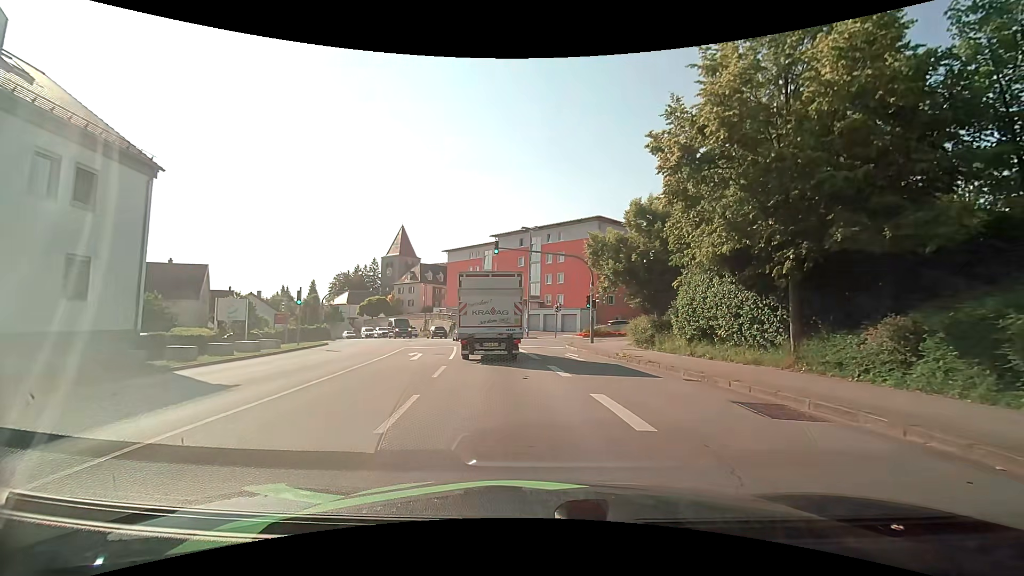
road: tertiary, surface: asphalt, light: Day
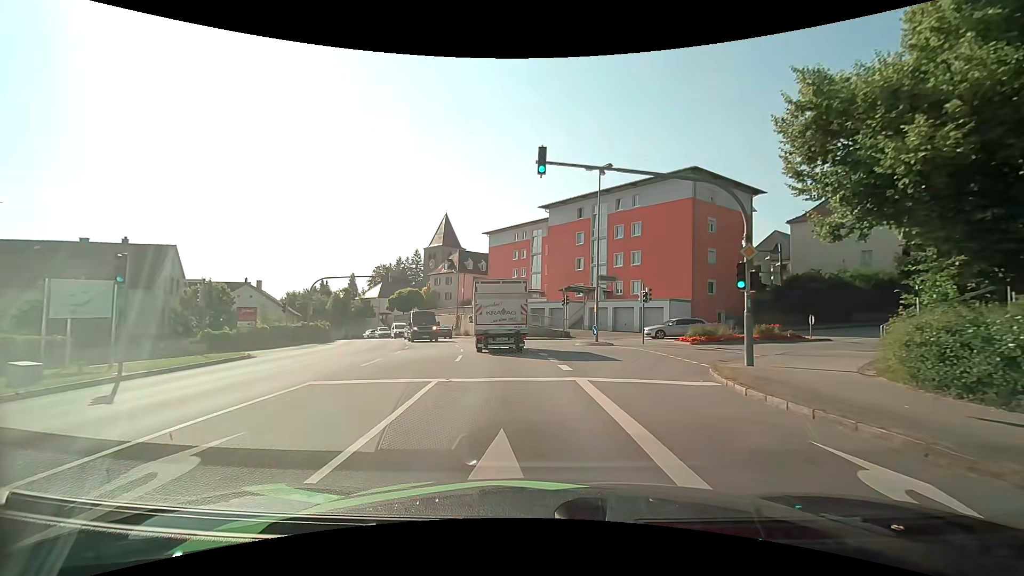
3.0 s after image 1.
(-1.4, +17.4) m; -7°
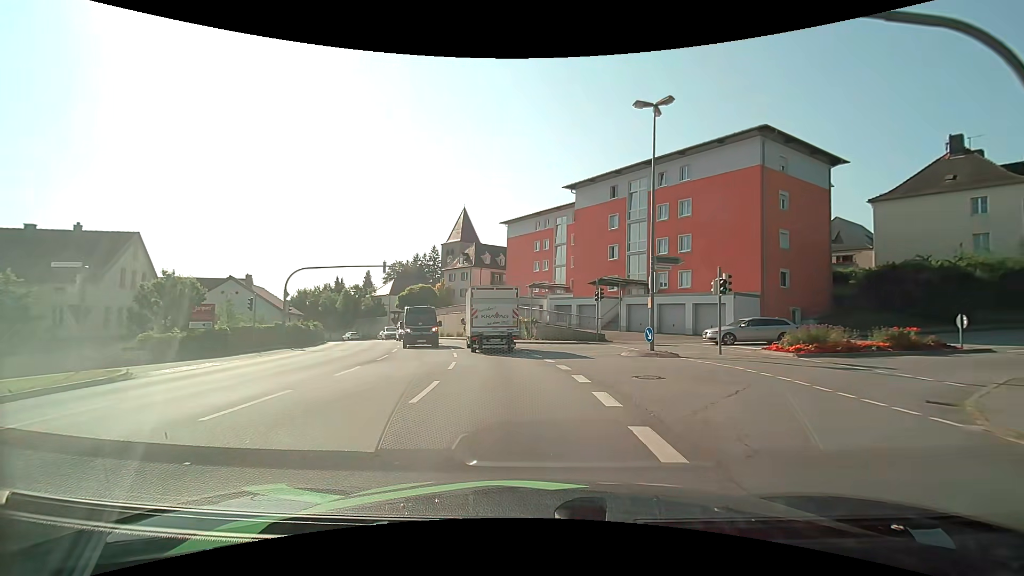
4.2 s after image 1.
(-0.1, +8.4) m; -3°
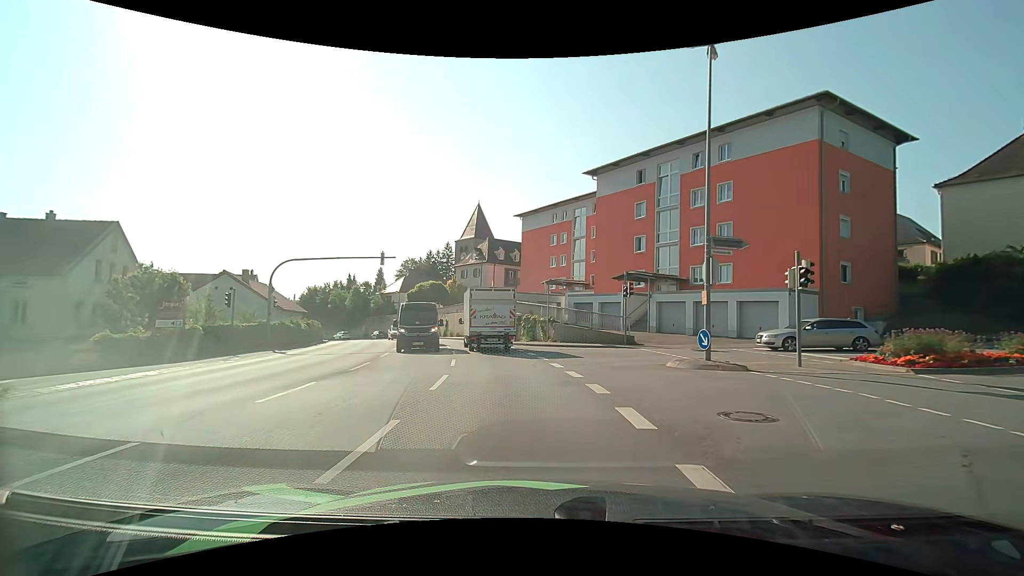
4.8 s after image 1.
(0.0, +4.5) m; -1°
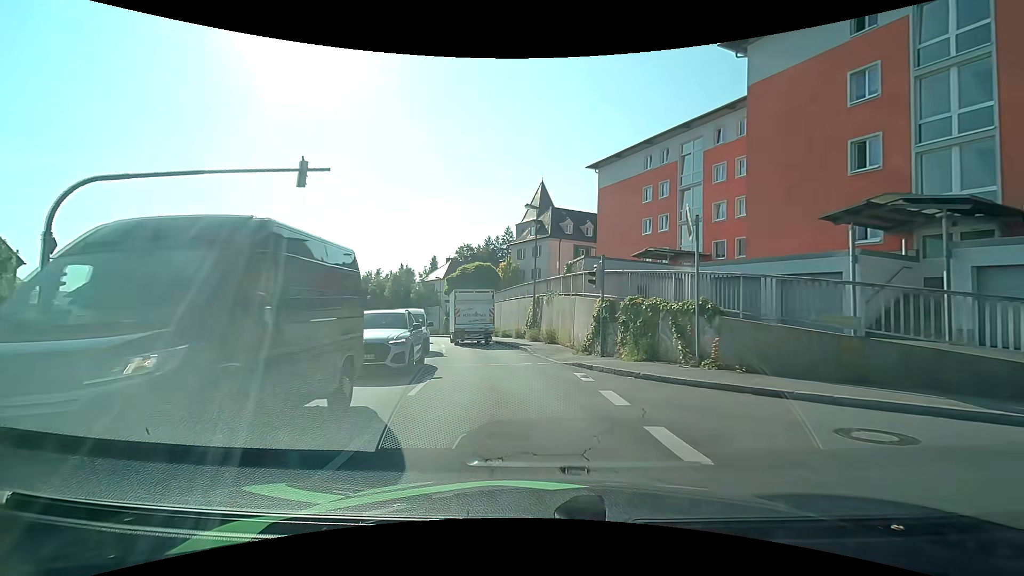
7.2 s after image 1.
(-1.2, +19.5) m; -7°
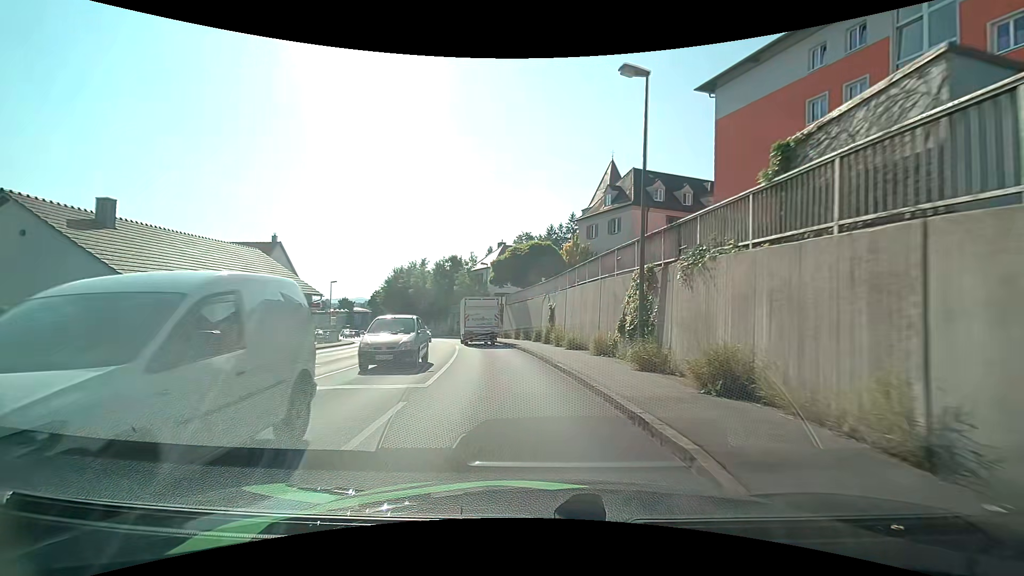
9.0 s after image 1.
(-1.0, +15.9) m; -8°
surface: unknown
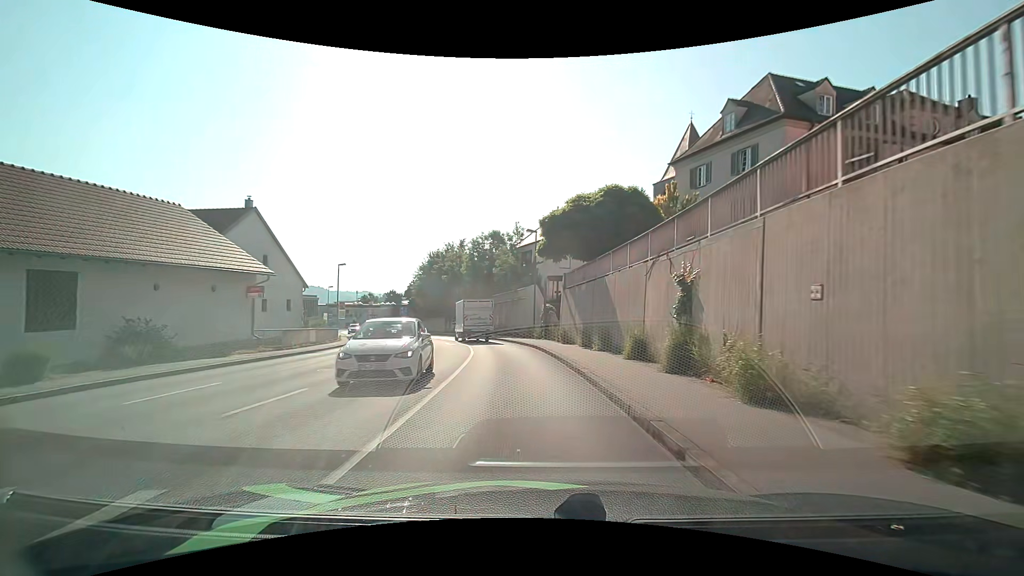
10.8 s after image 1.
(-1.0, +17.1) m; -6°
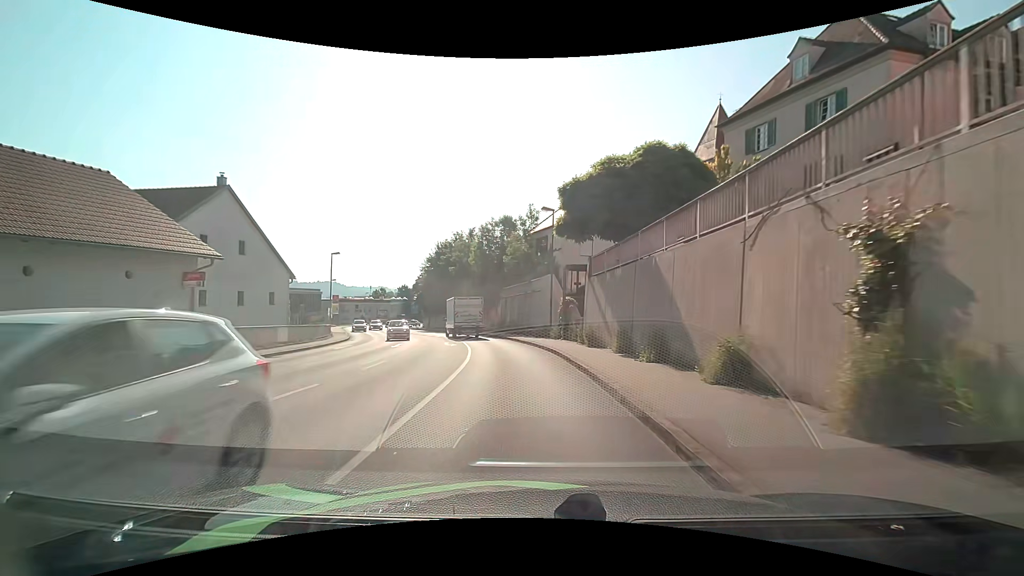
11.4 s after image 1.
(-0.1, +6.0) m; -1°
(0, +10) (-1, +20) (-3, +30) (-5, +40) (-8, +49) (-13, +58) (-17, +67) (-21, +76) (-25, +85) (-29, +95) m
